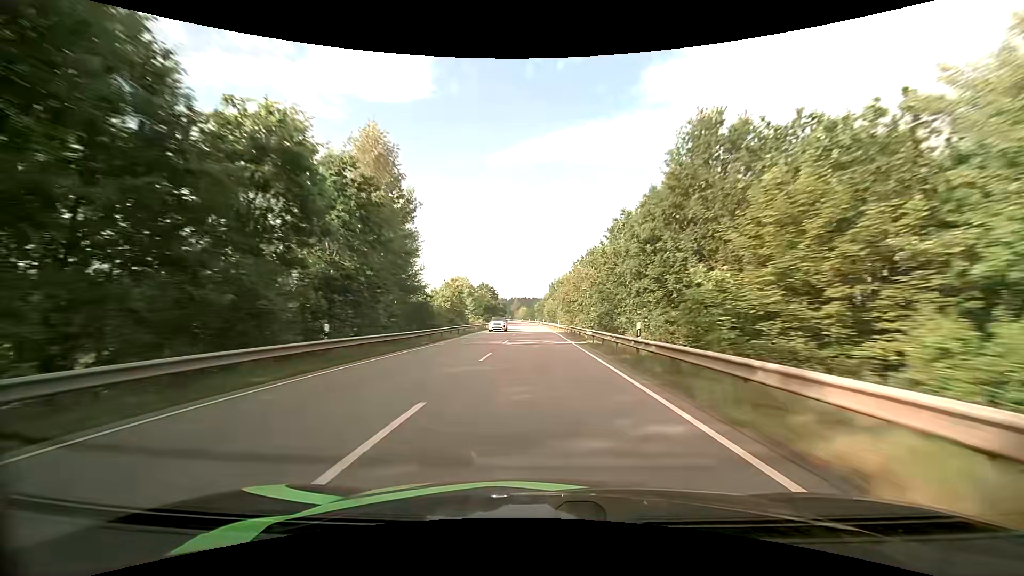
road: primary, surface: asphalt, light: Day
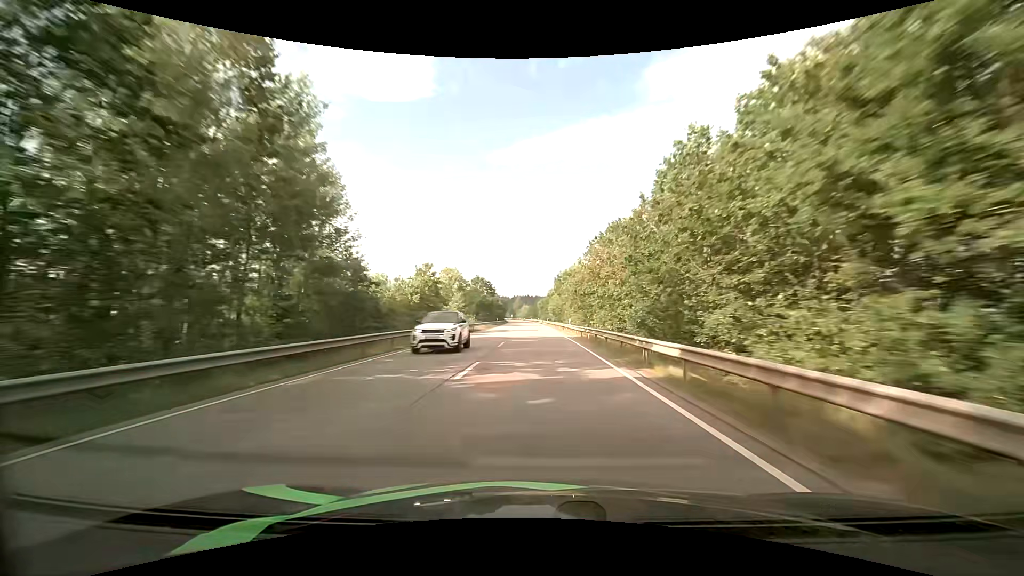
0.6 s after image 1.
(0.0, +16.9) m; 0°
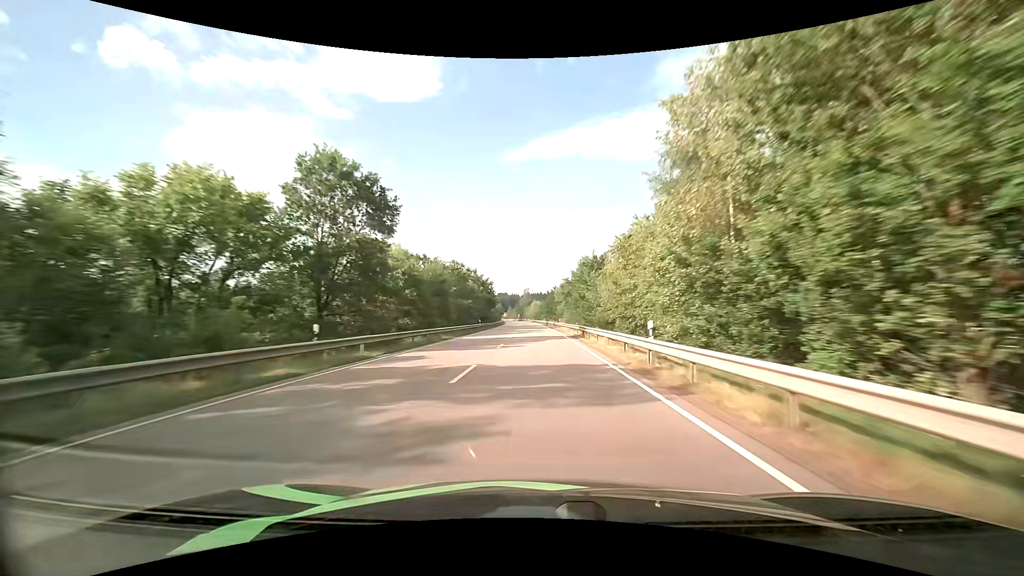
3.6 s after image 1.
(-0.9, +84.7) m; -1°
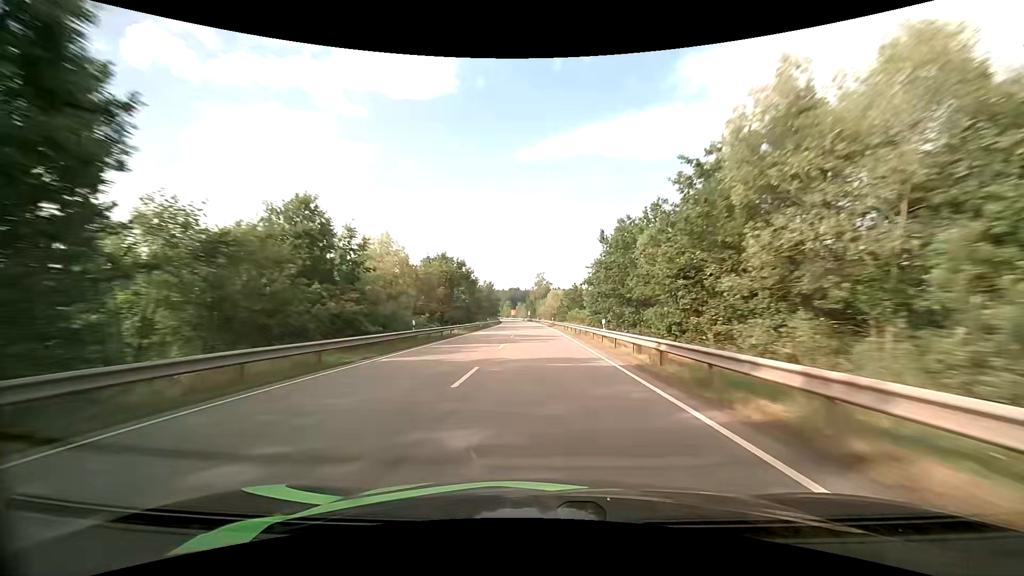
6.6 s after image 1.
(-1.3, +84.8) m; -2°
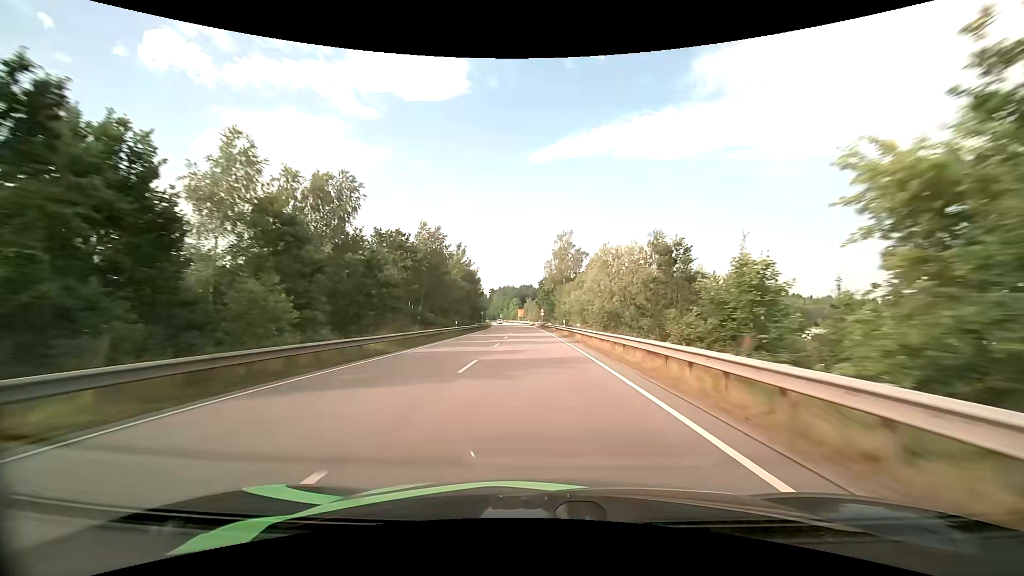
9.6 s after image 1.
(-1.0, +81.0) m; -2°
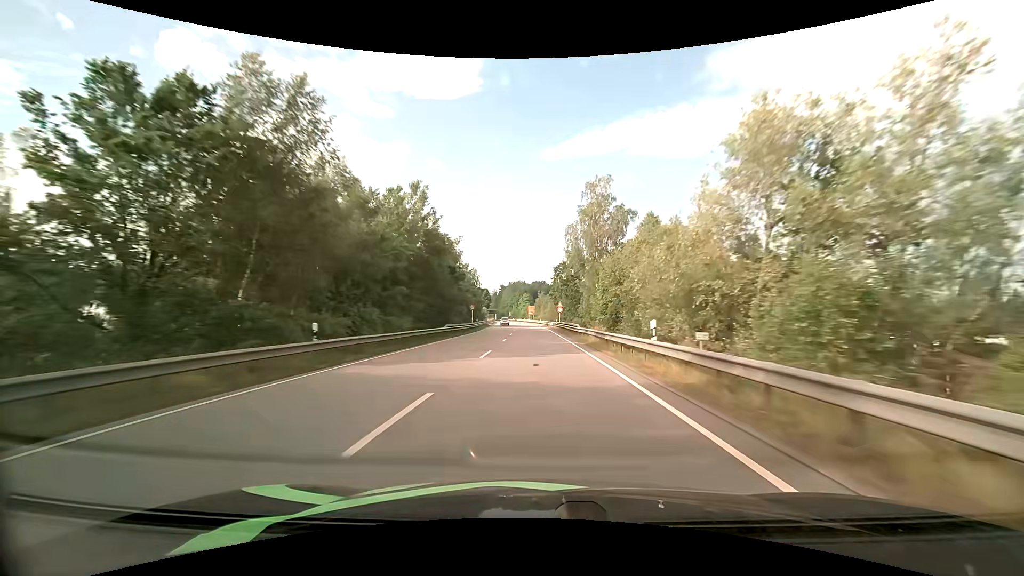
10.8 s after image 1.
(-0.4, +31.6) m; -1°
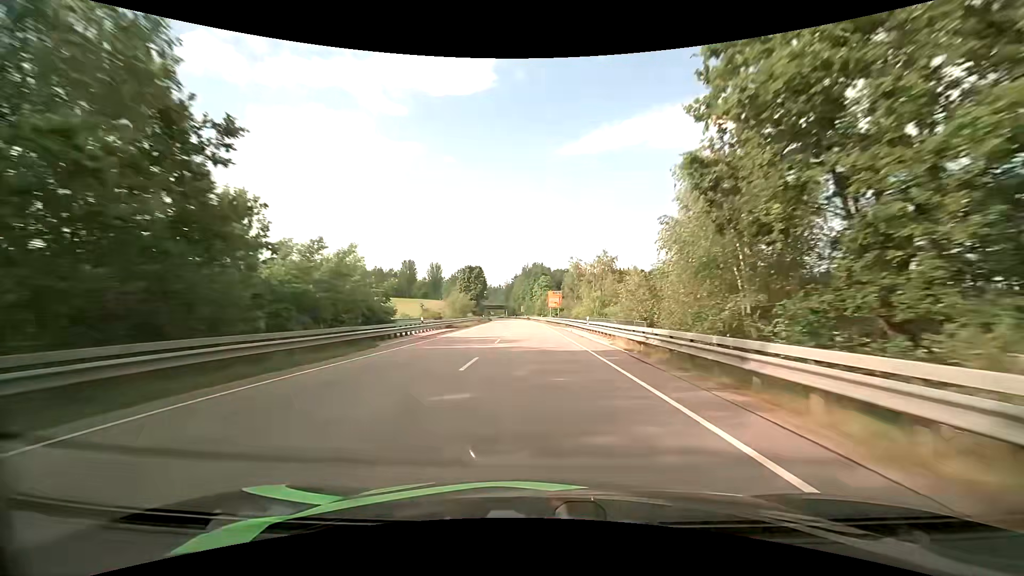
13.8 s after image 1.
(-1.9, +76.7) m; -2°
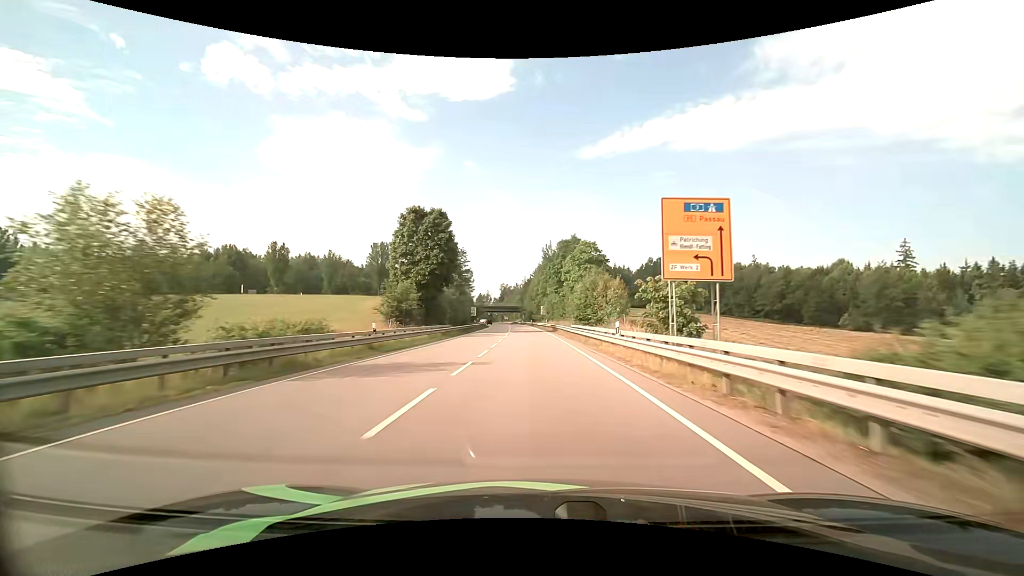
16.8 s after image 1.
(-1.6, +67.0) m; -3°
(0, +10) (0, +20) (0, +30) (-1, +40) (-1, +50) (-1, +60) (-2, +70) (-2, +80) (-3, +90) (-4, +100) m
